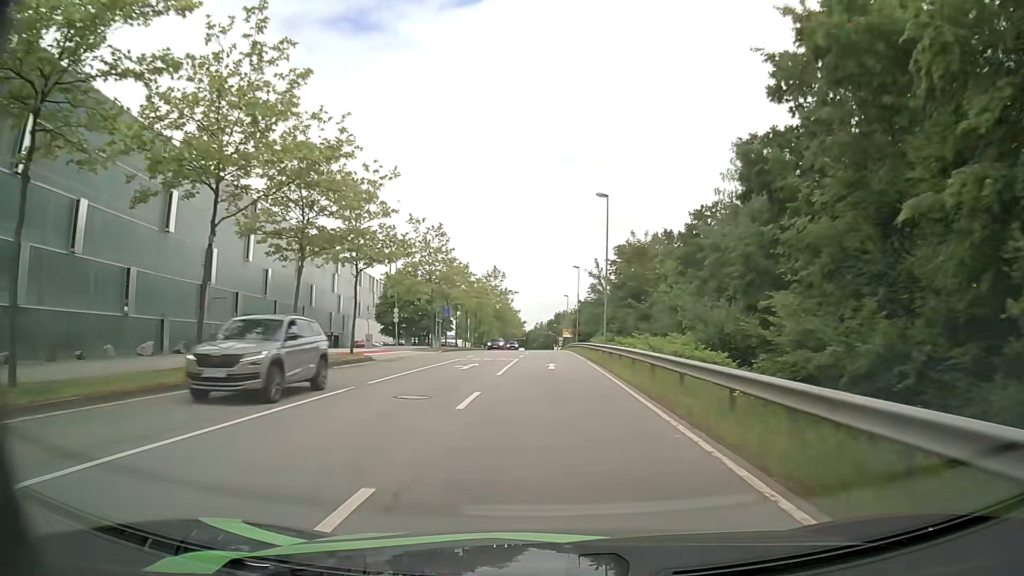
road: secondary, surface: asphalt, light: Day
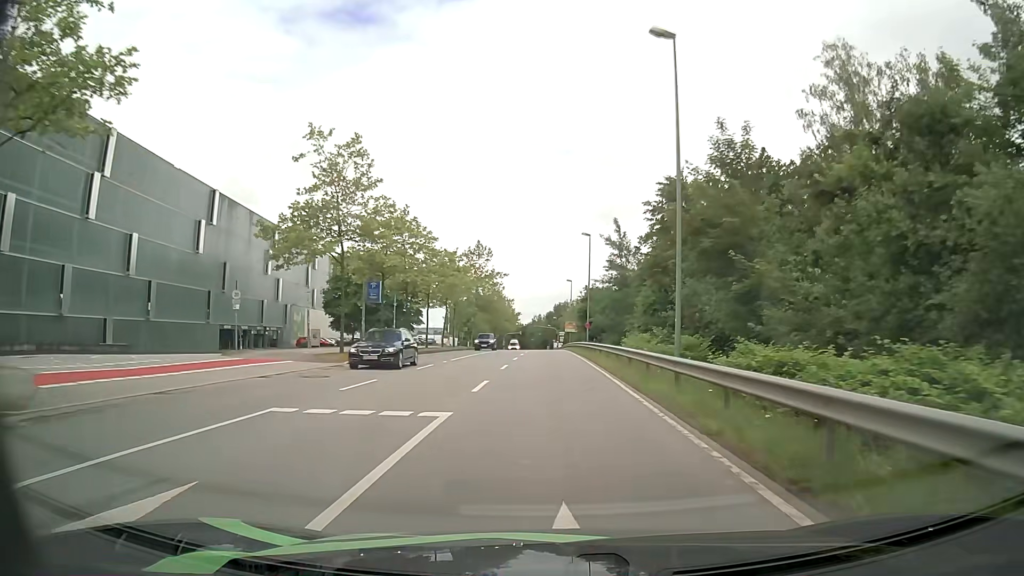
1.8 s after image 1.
(+0.1, +23.9) m; 0°
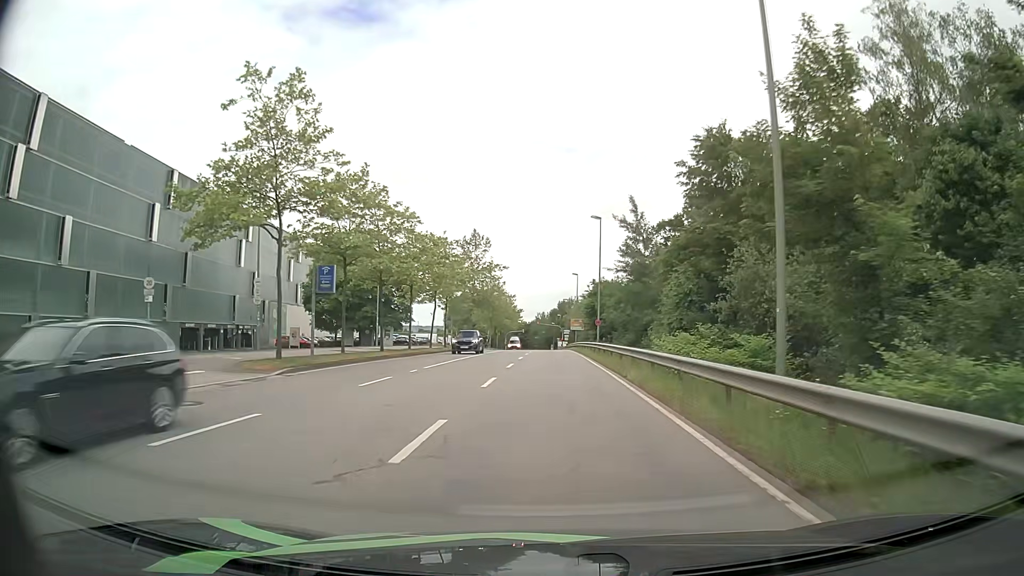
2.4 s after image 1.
(0.0, +8.0) m; 0°
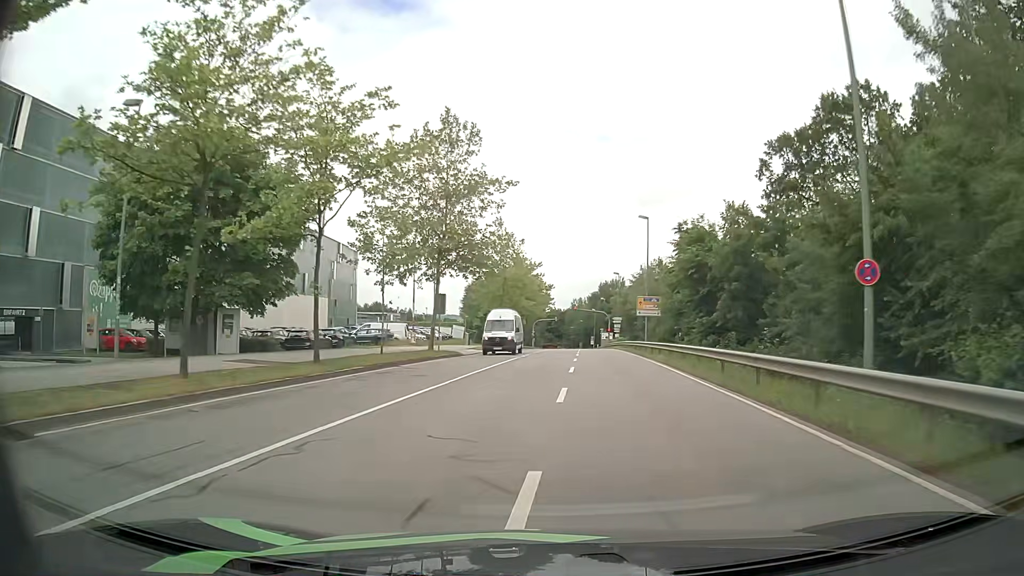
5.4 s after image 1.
(-0.9, +39.8) m; -3°
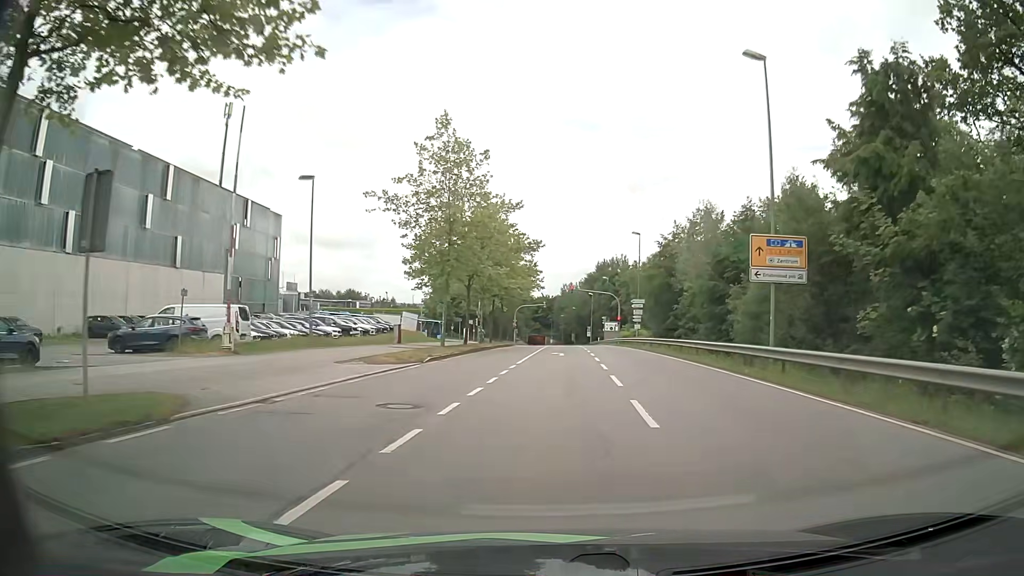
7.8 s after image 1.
(+0.1, +30.3) m; +1°
